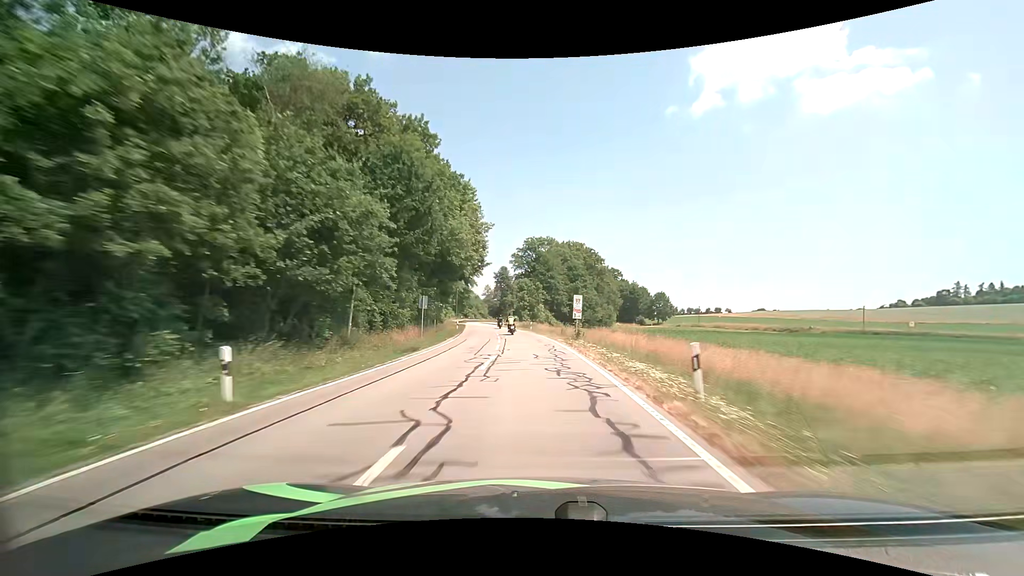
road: secondary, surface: asphalt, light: Day
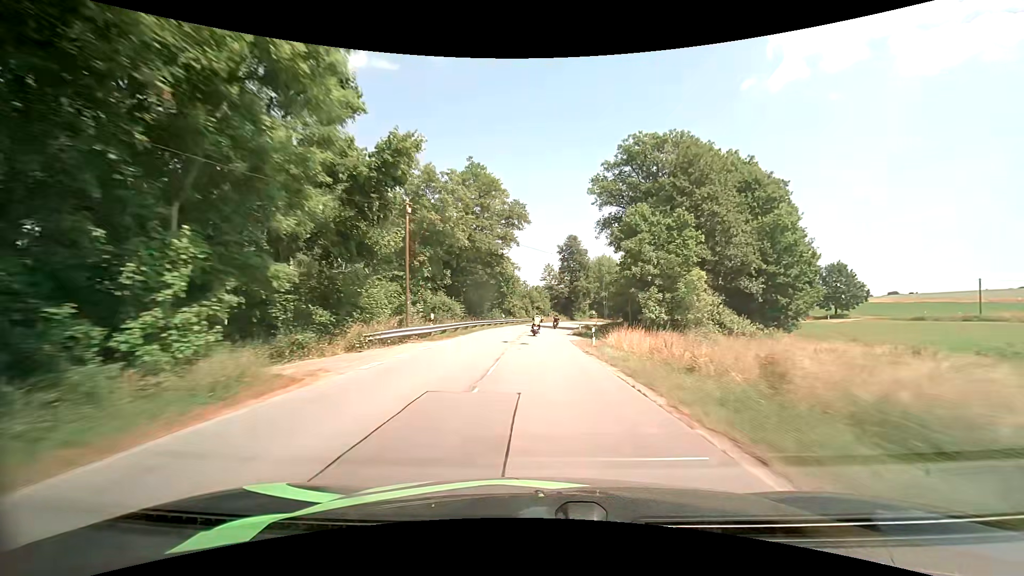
(-5.9, +69.7) m; -8°
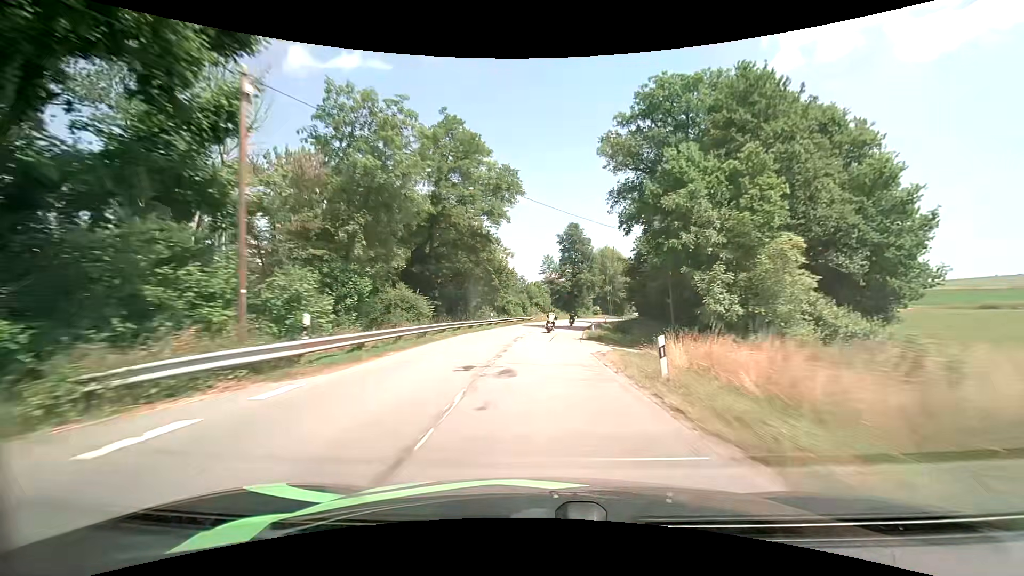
(0.0, +13.3) m; 0°
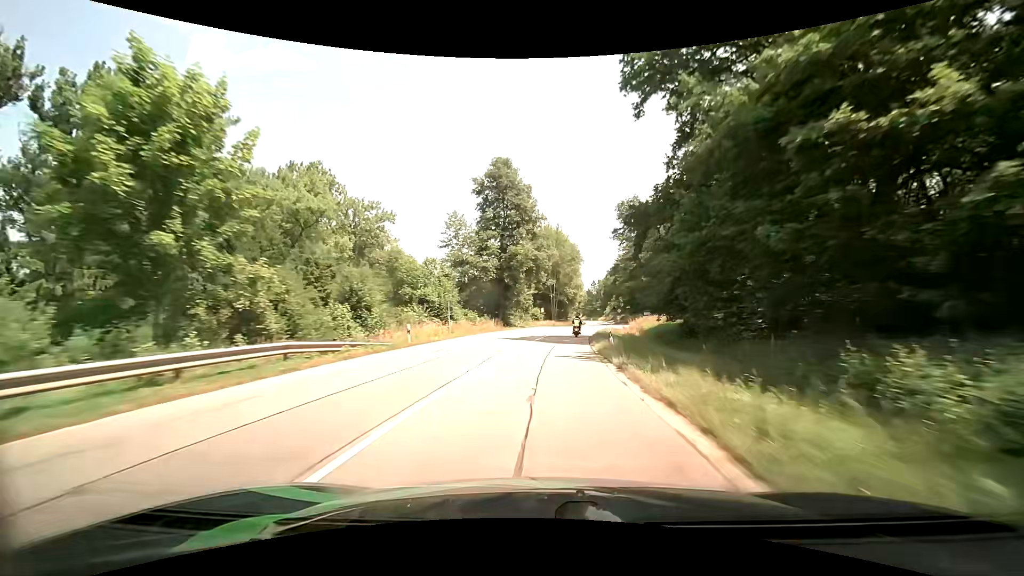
(+2.8, +53.3) m; +7°
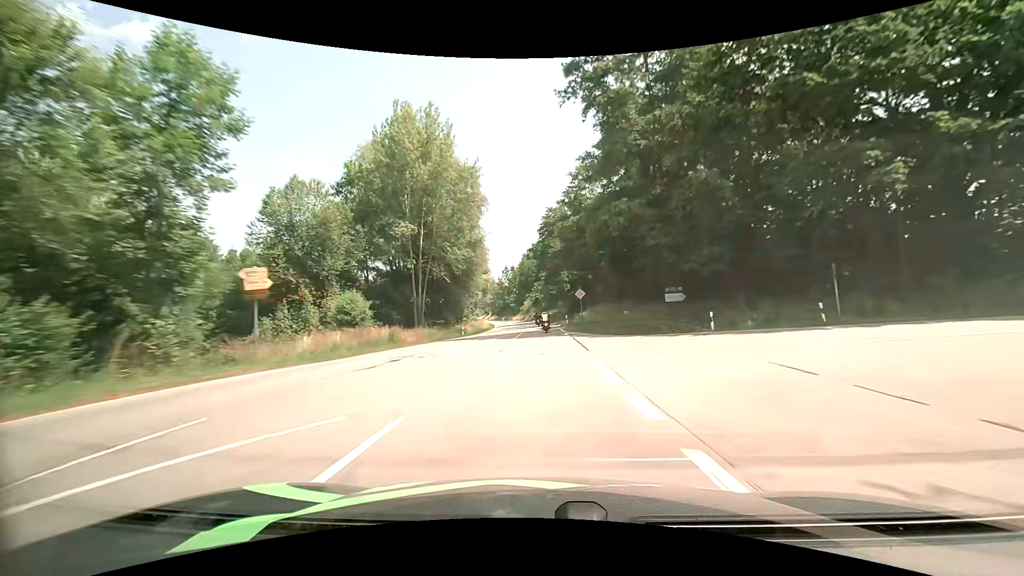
(+7.5, +68.2) m; +11°
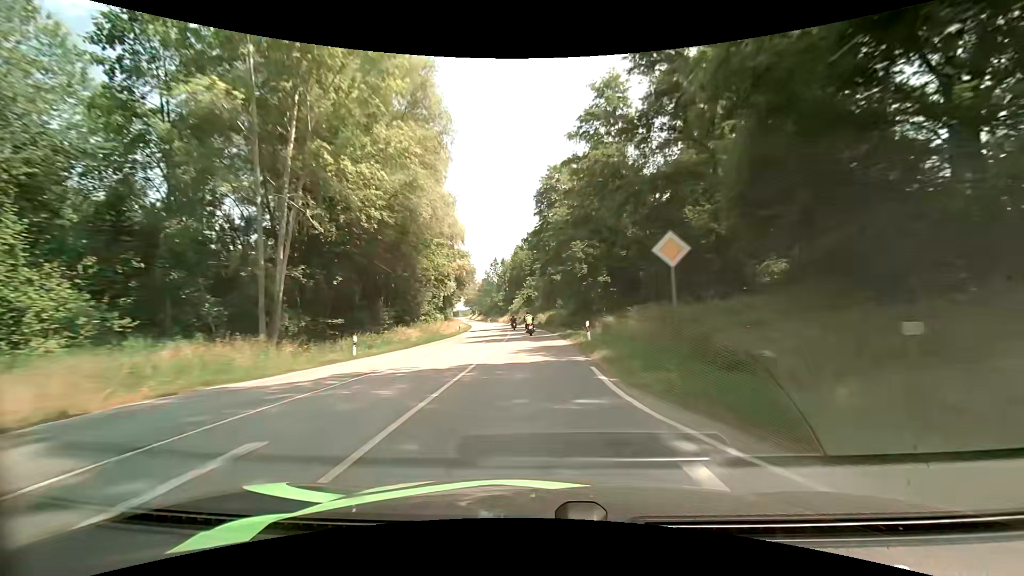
(+0.4, +27.6) m; +1°
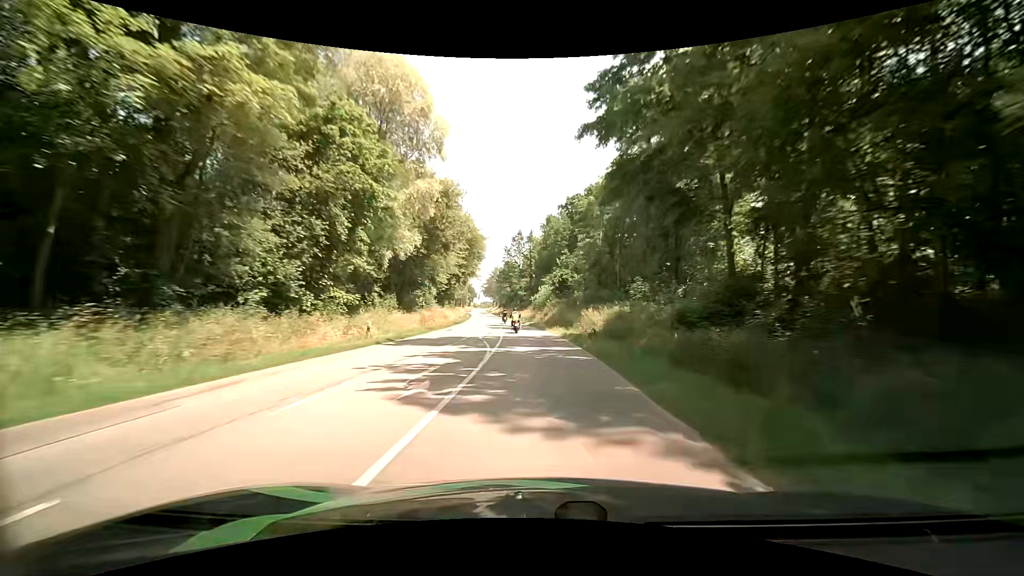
(-1.0, +42.1) m; -3°
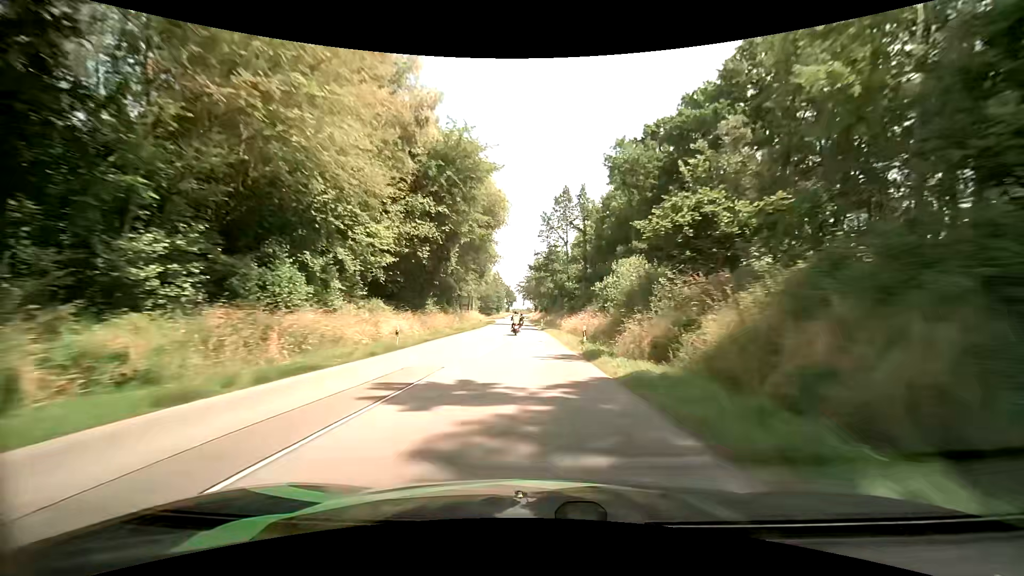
(-1.9, +42.8) m; -5°
(0, +10) (0, +20) (-1, +30) (-1, +40) (-2, +50) (-2, +60) (-3, +70) (-3, +80) (-4, +90) (-4, +100) m
